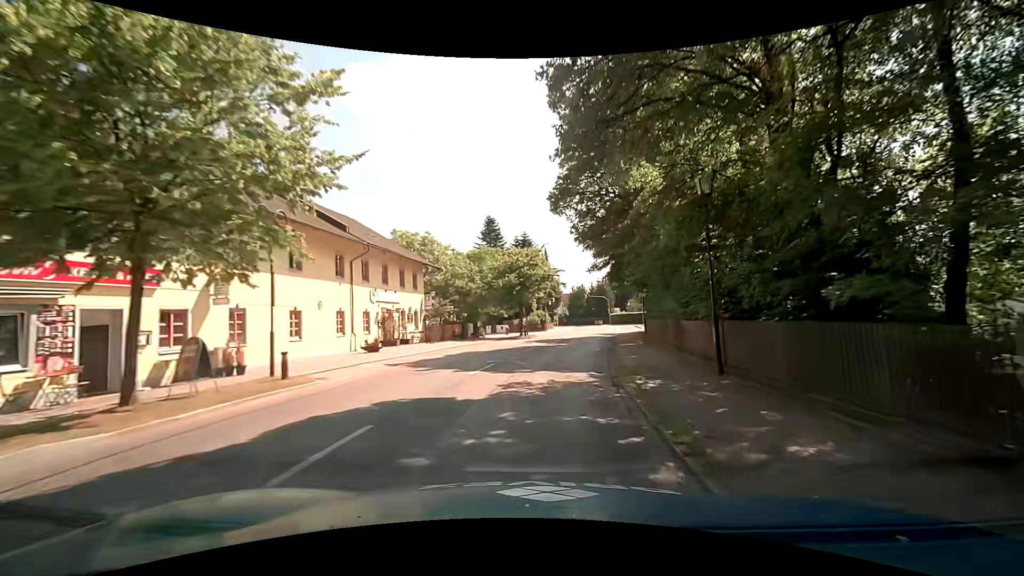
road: tertiary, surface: asphalt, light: Day
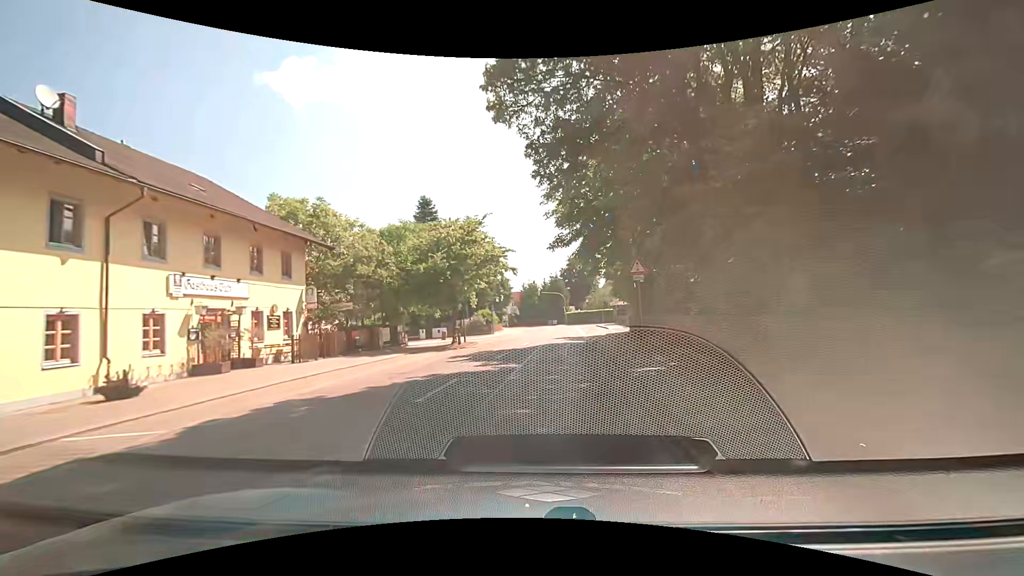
(+0.6, +12.9) m; +4°
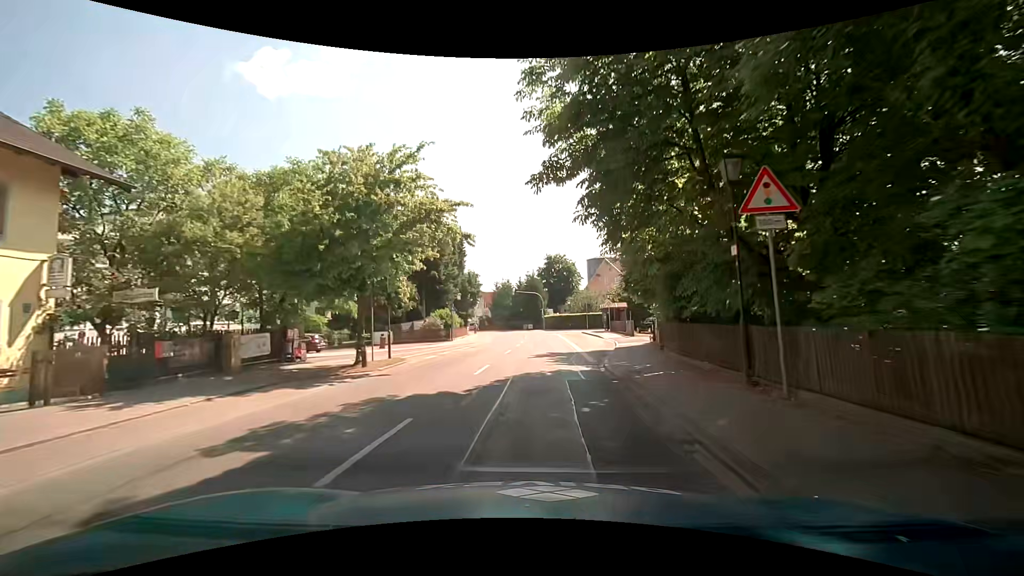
(+0.6, +13.0) m; +4°
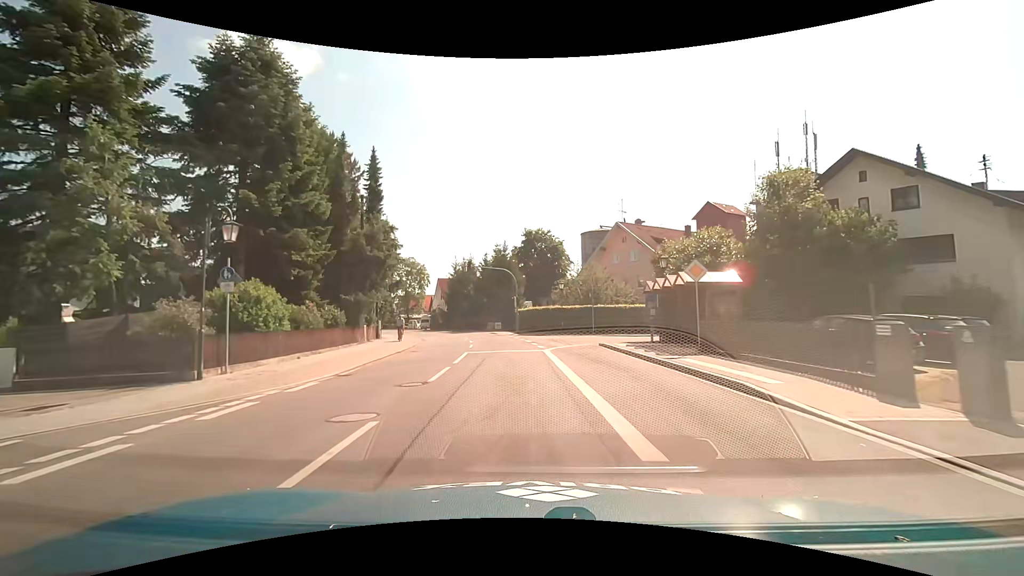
(+1.2, +31.7) m; +2°
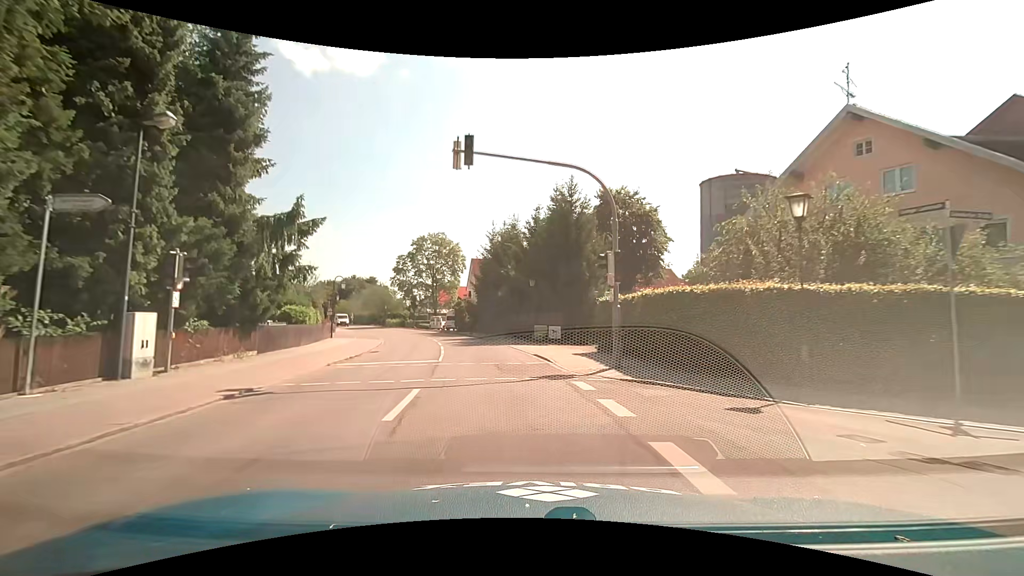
(-1.5, +30.0) m; -7°
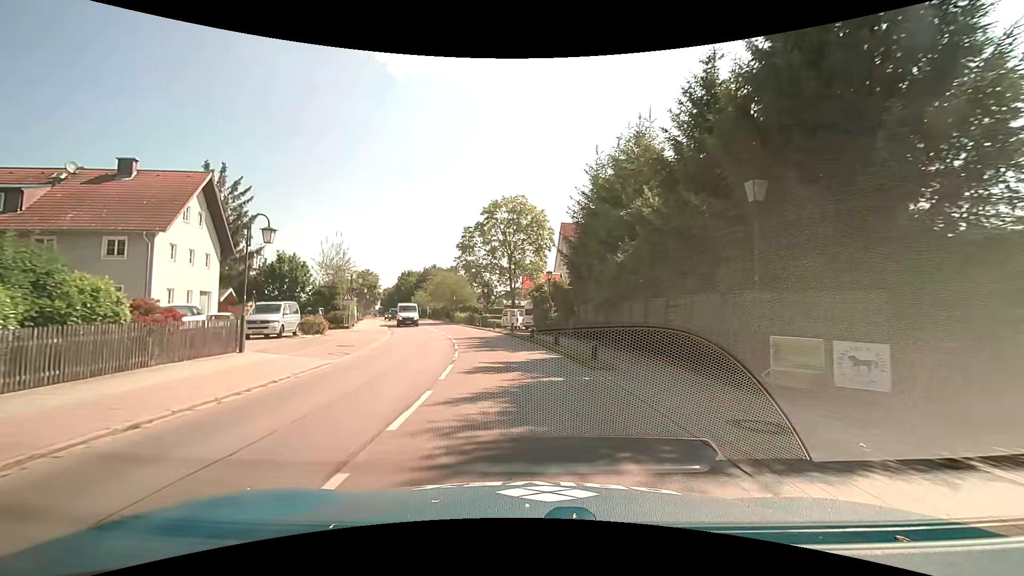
(-1.8, +22.9) m; -10°
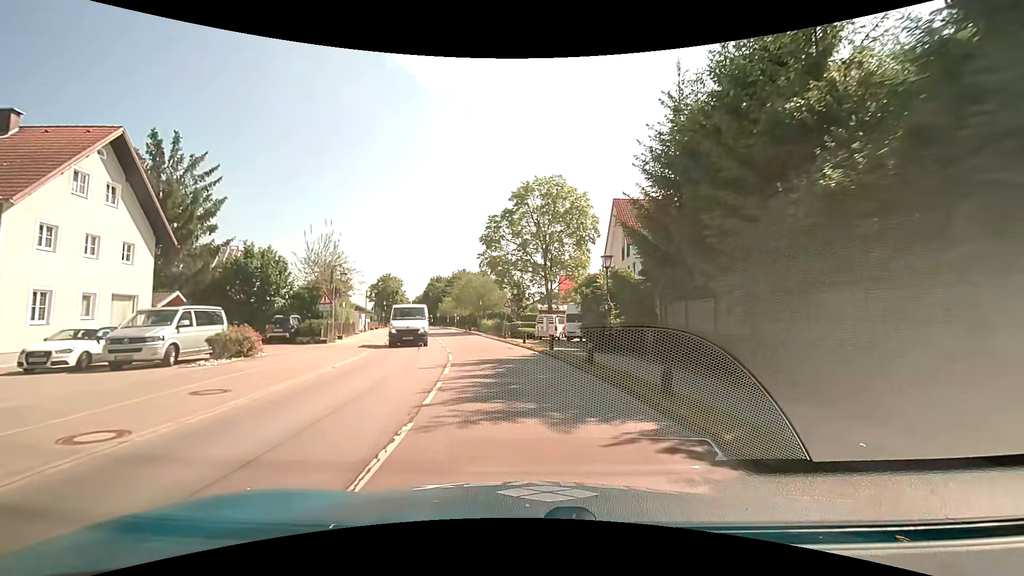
(-0.5, +11.3) m; -4°
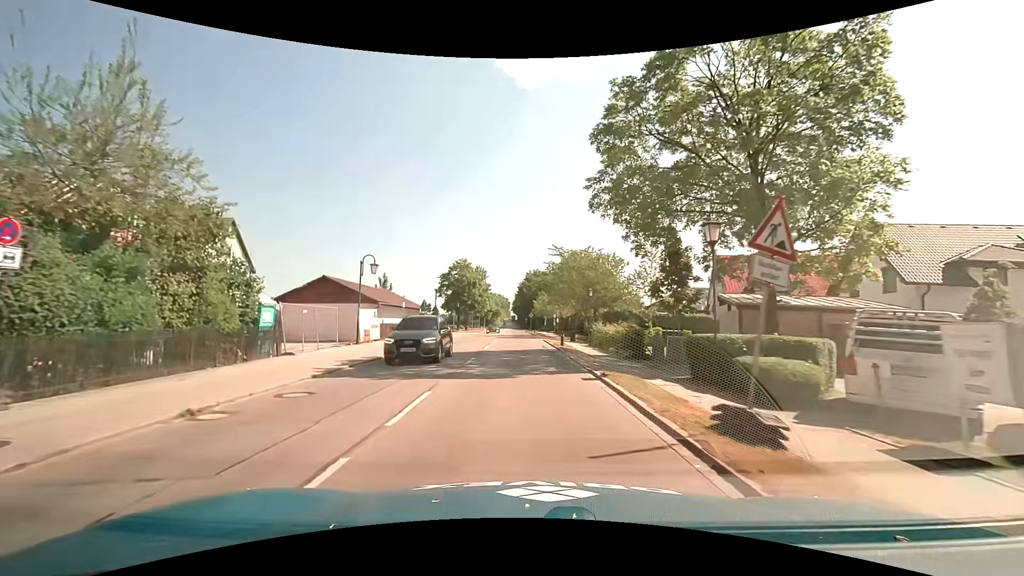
(-3.0, +28.8) m; -13°
(0, +10) (-1, +20) (-1, +30) (-1, +40) (-1, +50) (-1, +60) (-1, +70) (-2, +80) (-2, +90) (-2, +100) m
